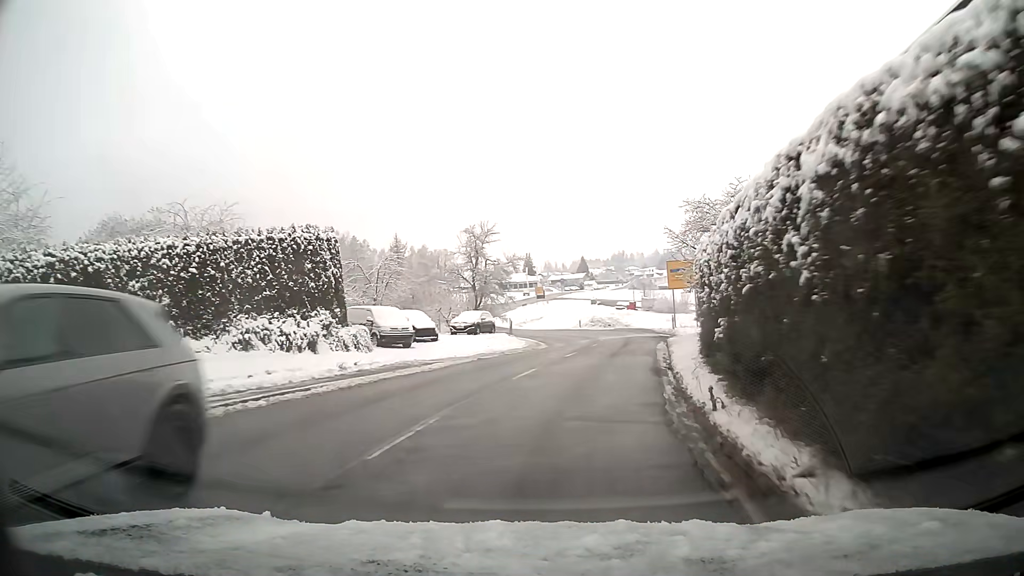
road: tertiary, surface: asphalt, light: Day
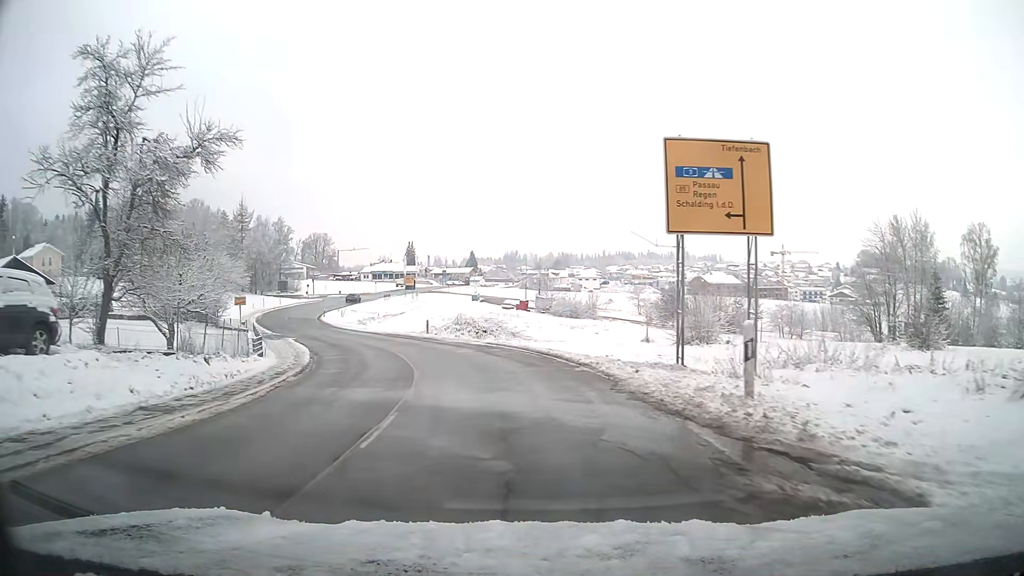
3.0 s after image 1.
(+3.5, +34.0) m; +6°
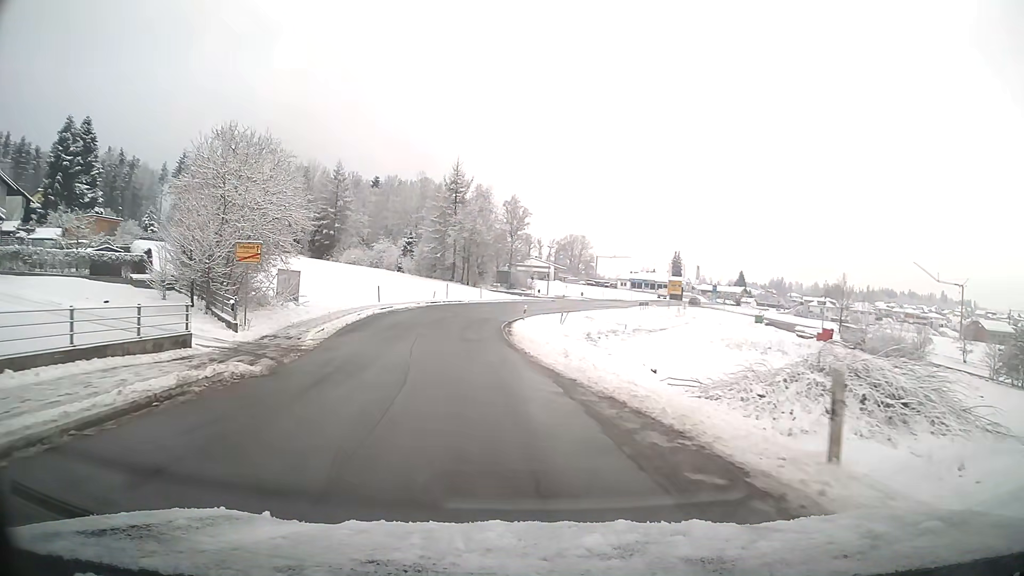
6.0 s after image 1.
(-6.0, +33.5) m; -21°
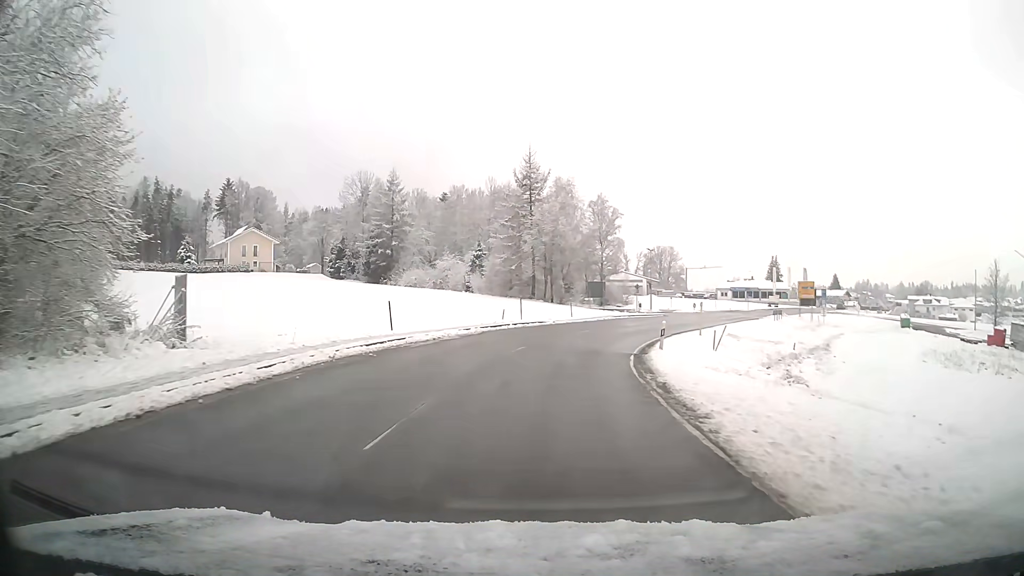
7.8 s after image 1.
(-1.4, +21.0) m; -5°
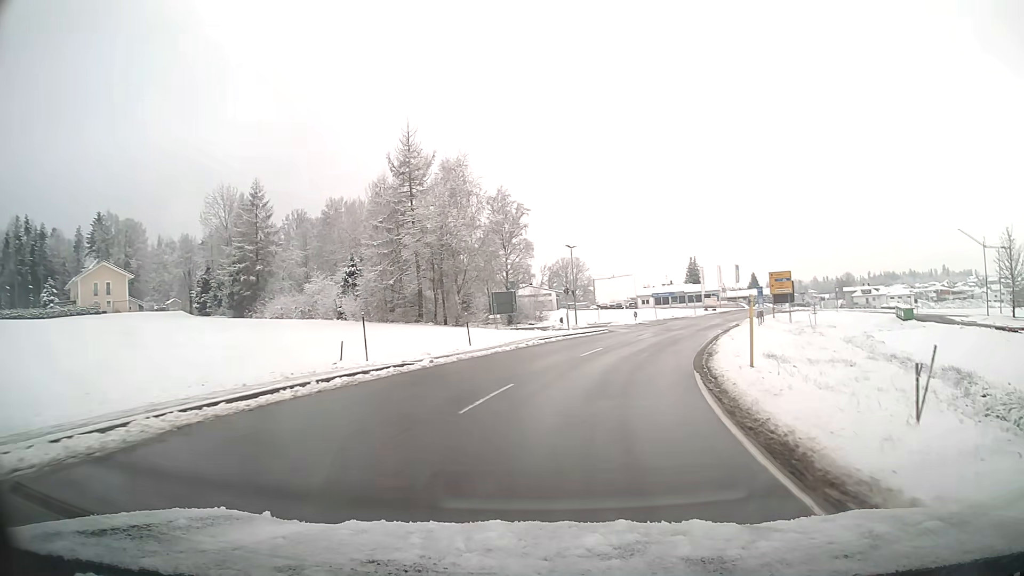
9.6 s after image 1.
(+1.3, +20.9) m; +9°
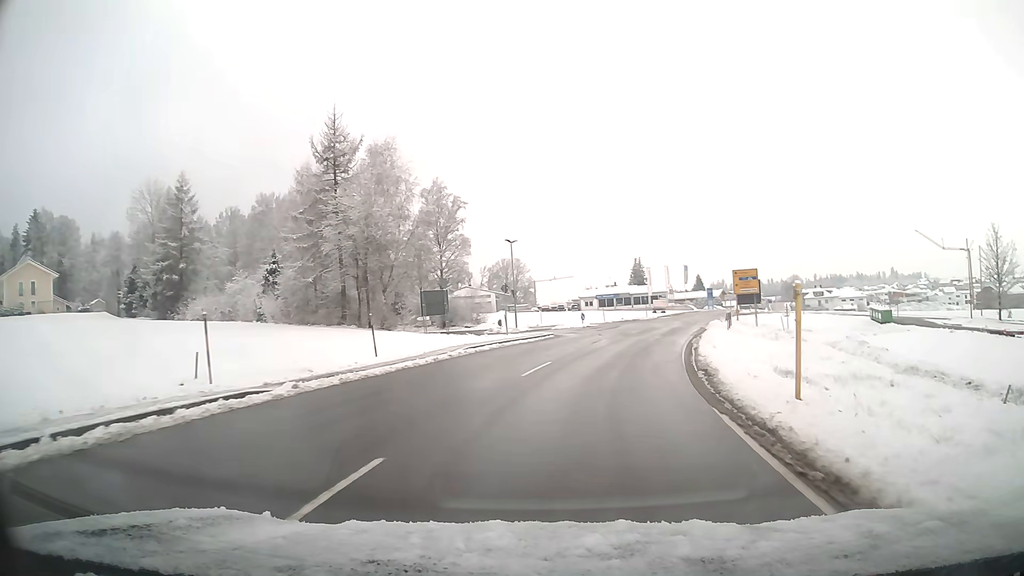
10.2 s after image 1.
(+0.3, +6.8) m; +5°
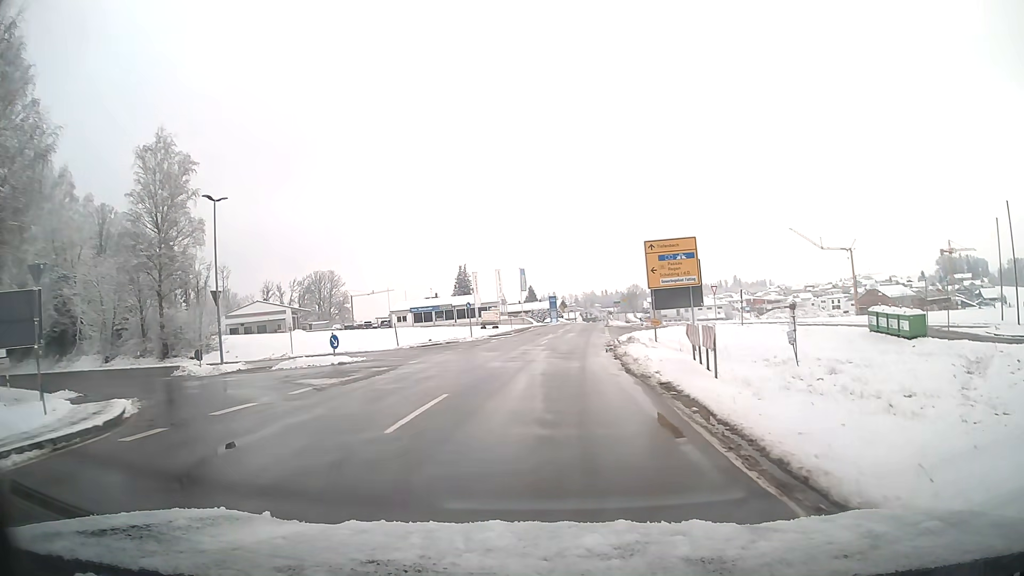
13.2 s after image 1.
(+4.2, +29.6) m; +13°
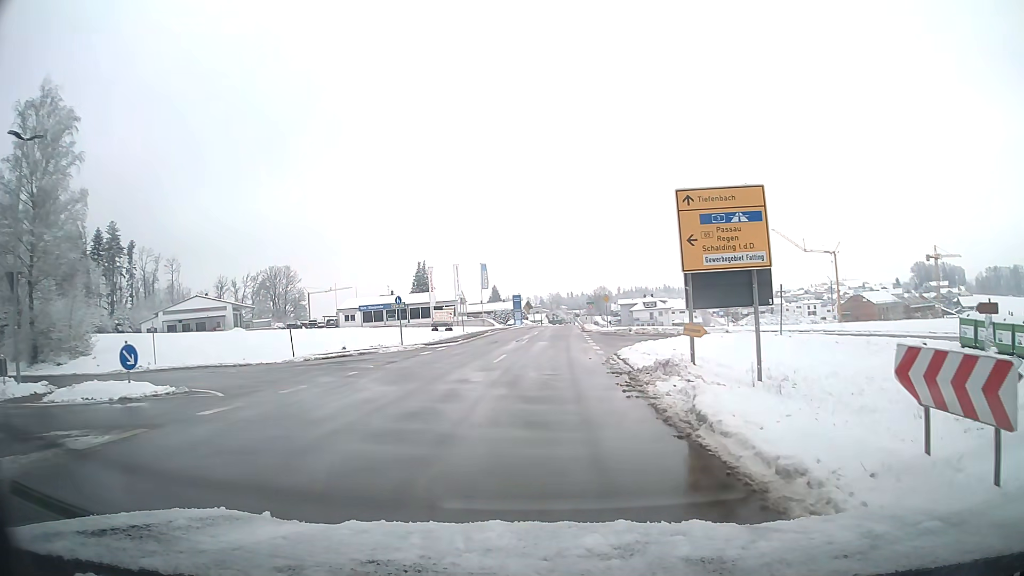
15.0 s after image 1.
(+0.3, +12.5) m; +3°
